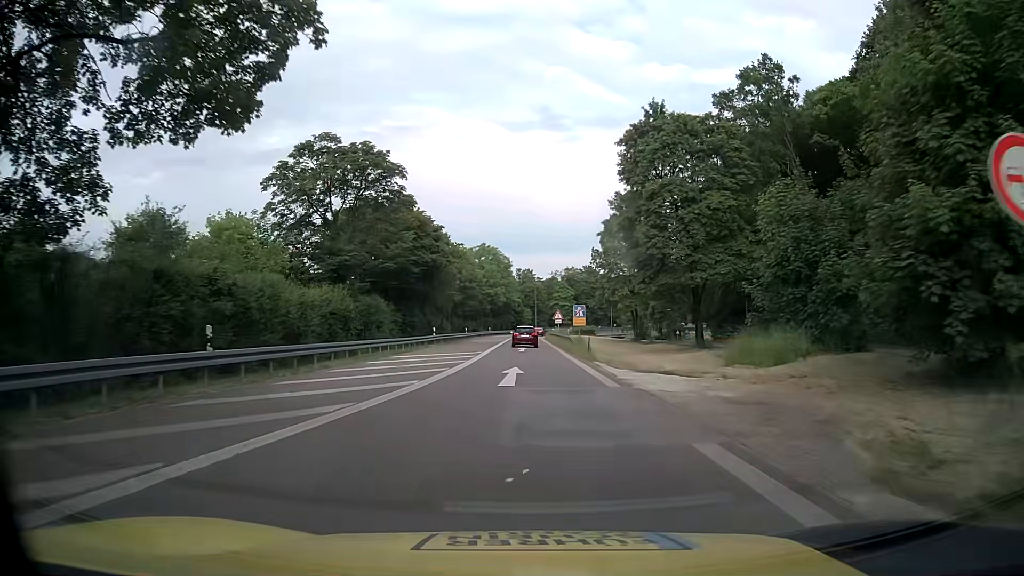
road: motorway_link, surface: asphalt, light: Day
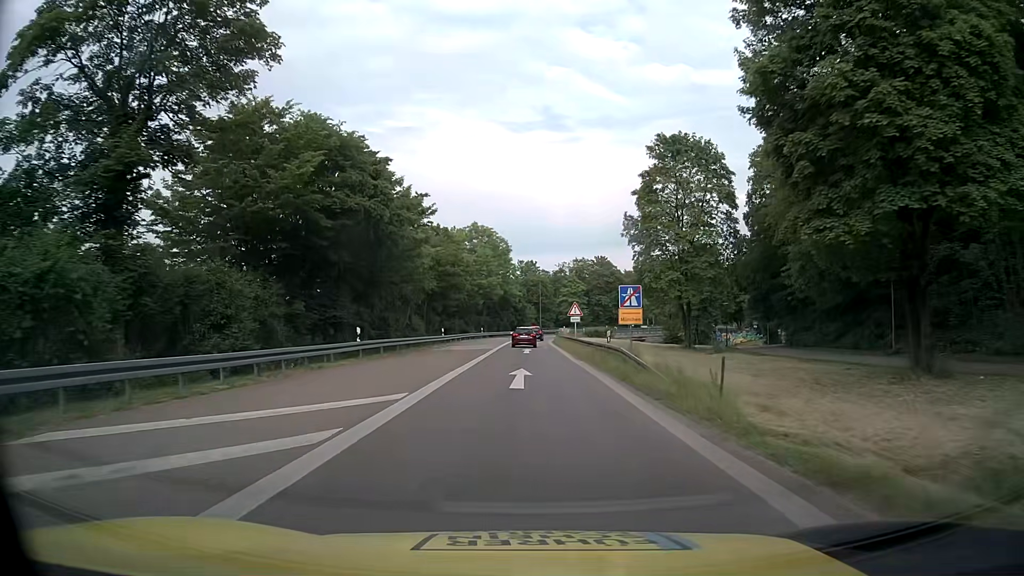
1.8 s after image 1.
(0.0, +23.5) m; 0°
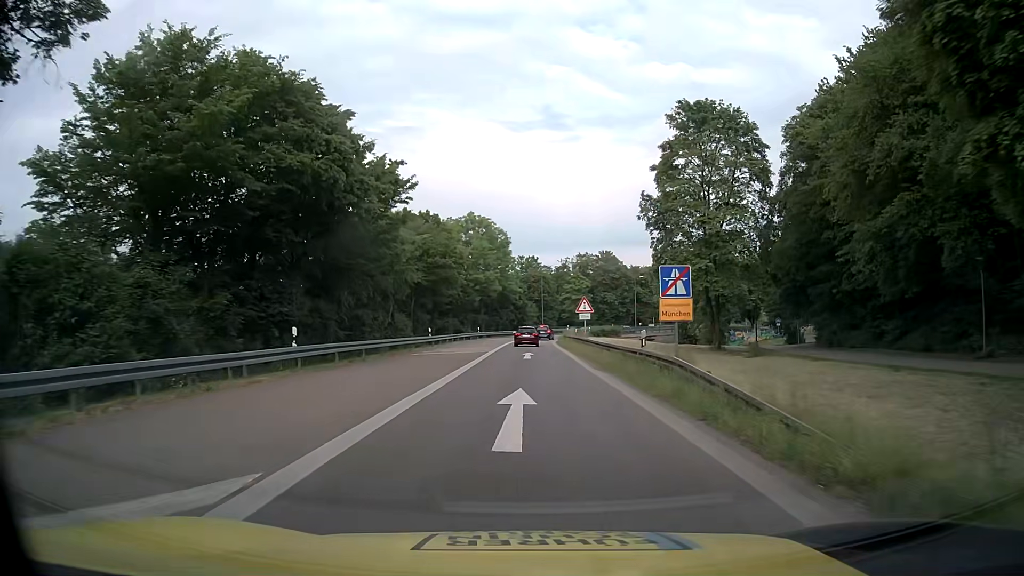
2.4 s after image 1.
(0.0, +7.8) m; 0°
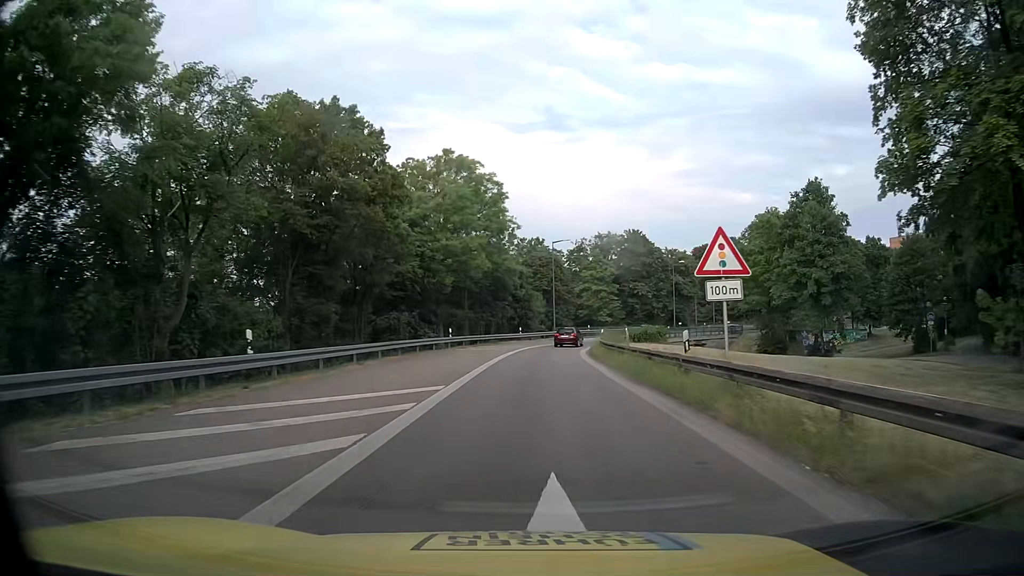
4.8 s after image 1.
(-0.2, +31.2) m; -1°
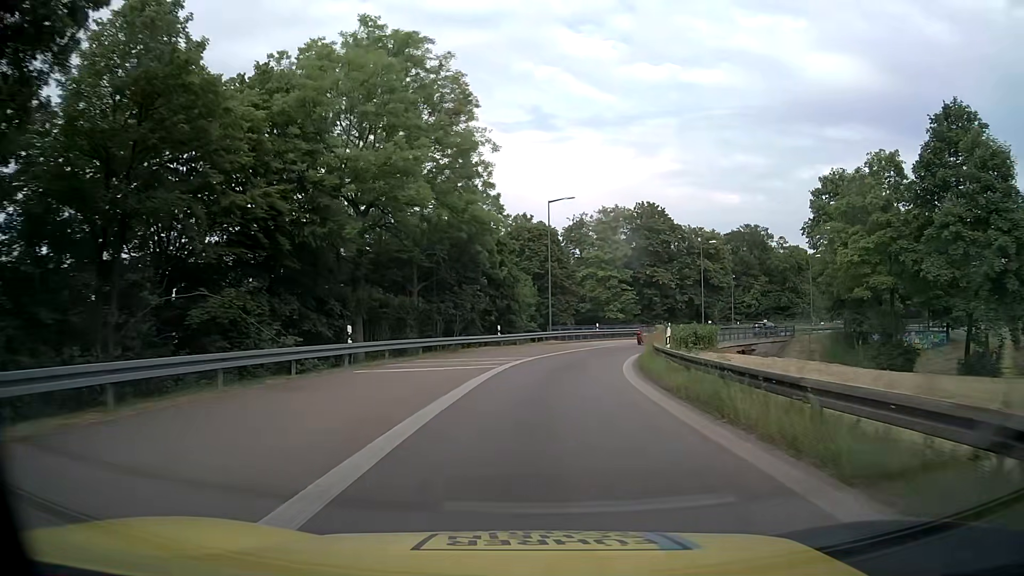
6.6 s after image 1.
(+0.1, +23.3) m; +1°
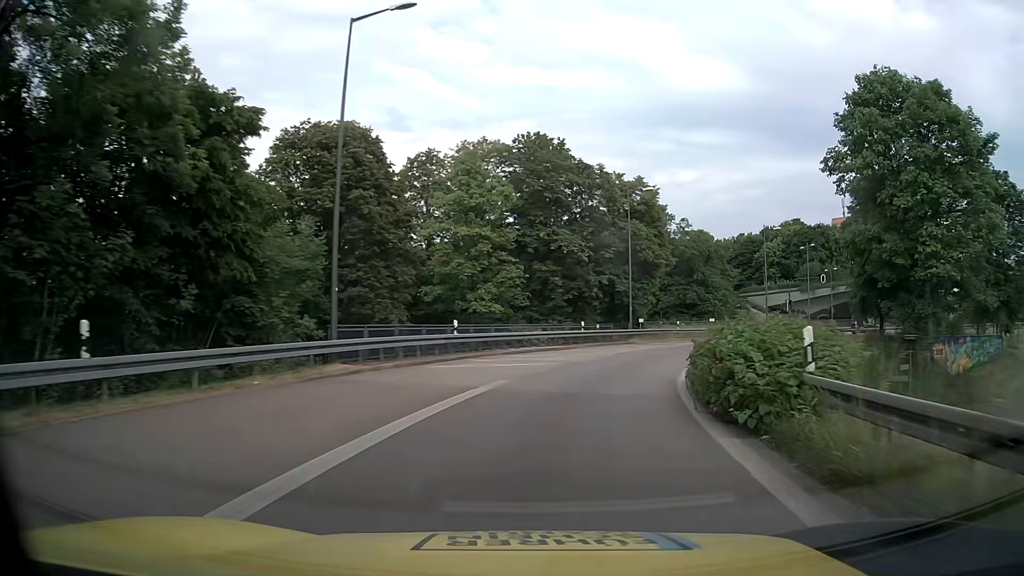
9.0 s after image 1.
(+2.5, +30.8) m; +12°
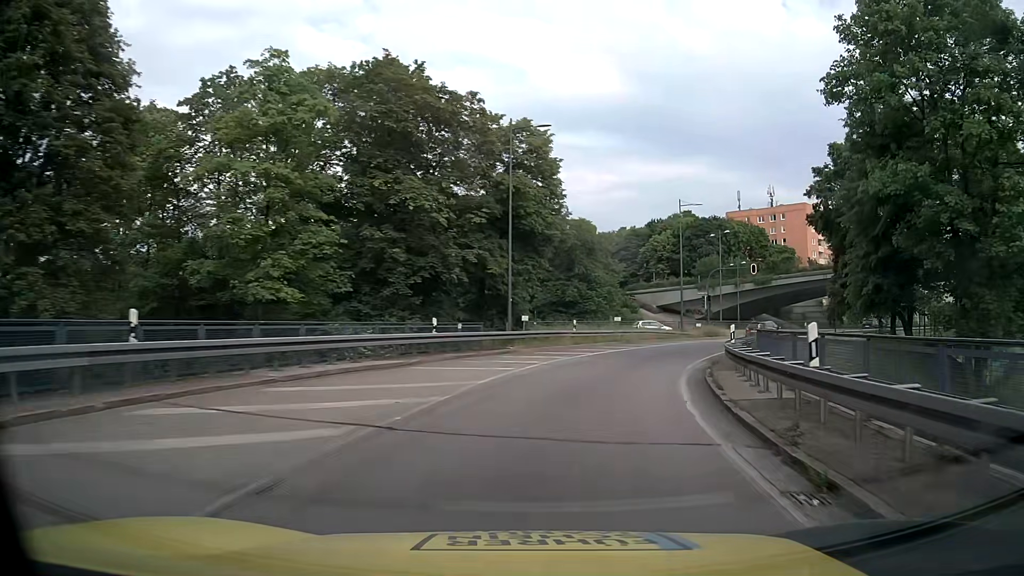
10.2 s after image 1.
(+1.4, +15.2) m; +11°
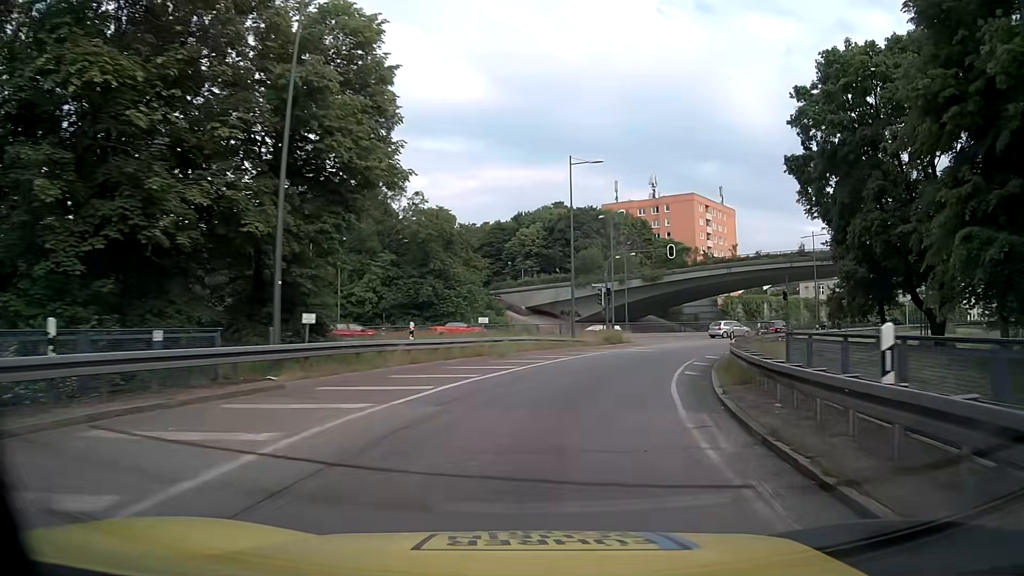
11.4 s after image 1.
(+1.7, +15.0) m; +12°
(+1, +10) (+2, +20) (+6, +29) (+10, +38) (+16, +46) (+24, +53) (+32, +58) (+41, +62) (+50, +67) (+59, +71) m
